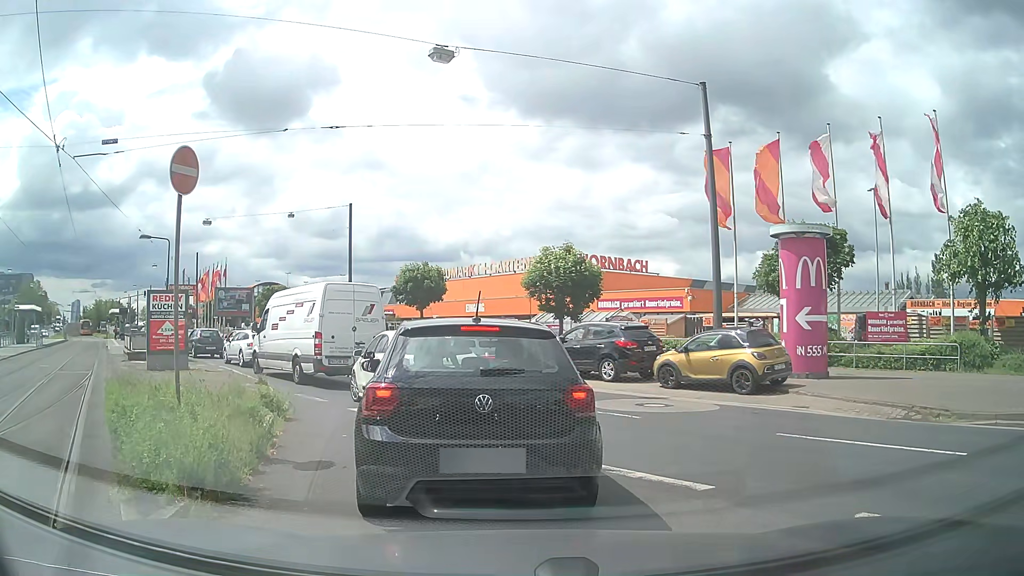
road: secondary_link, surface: asphalt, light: Day
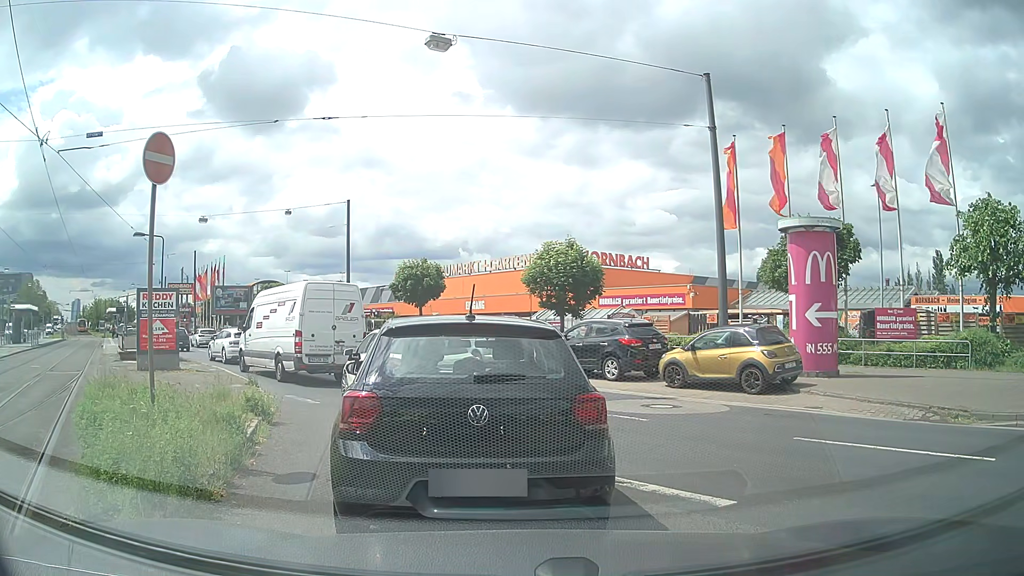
(0.0, +0.7) m; 0°
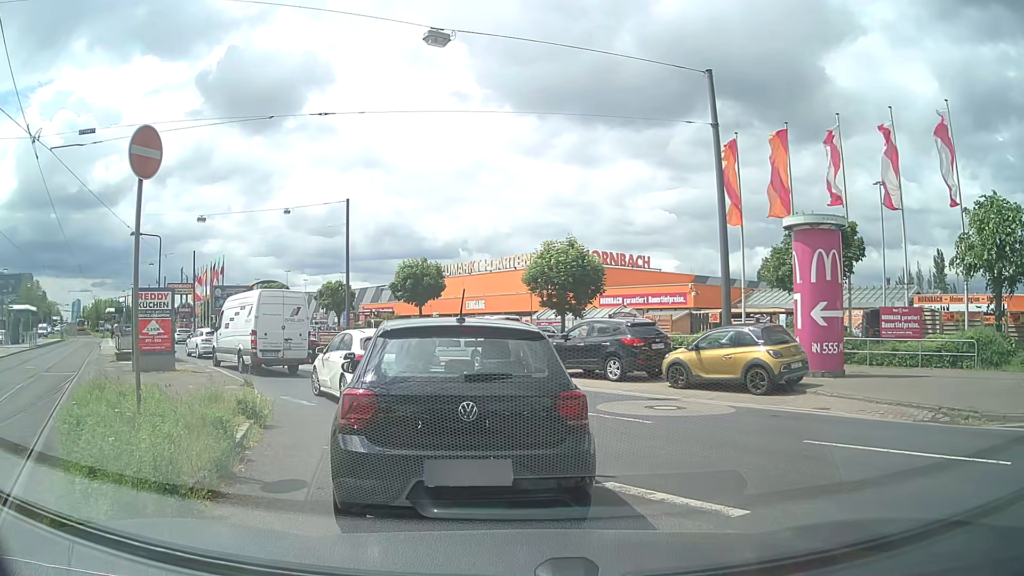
(0.0, +0.3) m; 0°
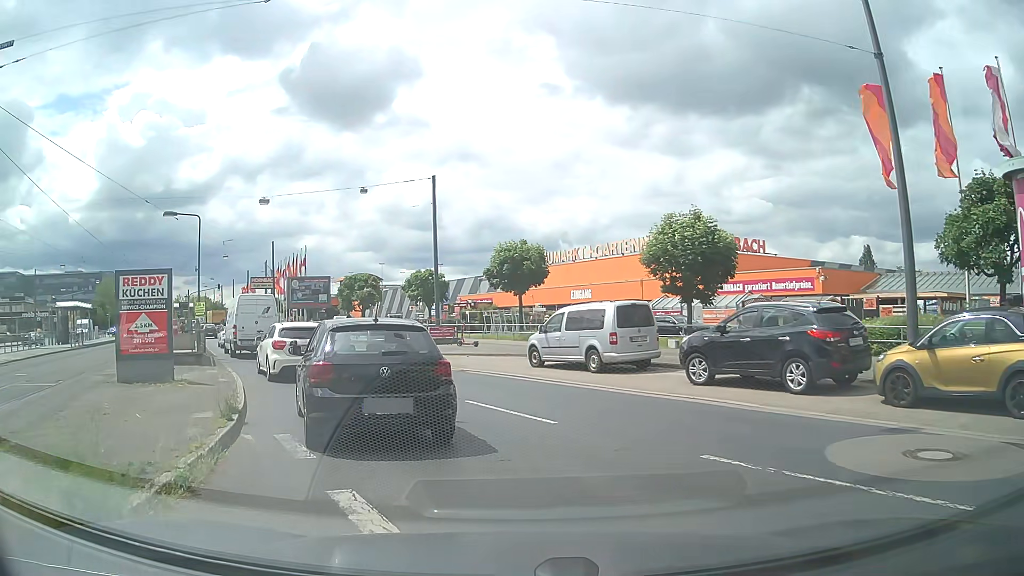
(-0.5, +6.3) m; -10°
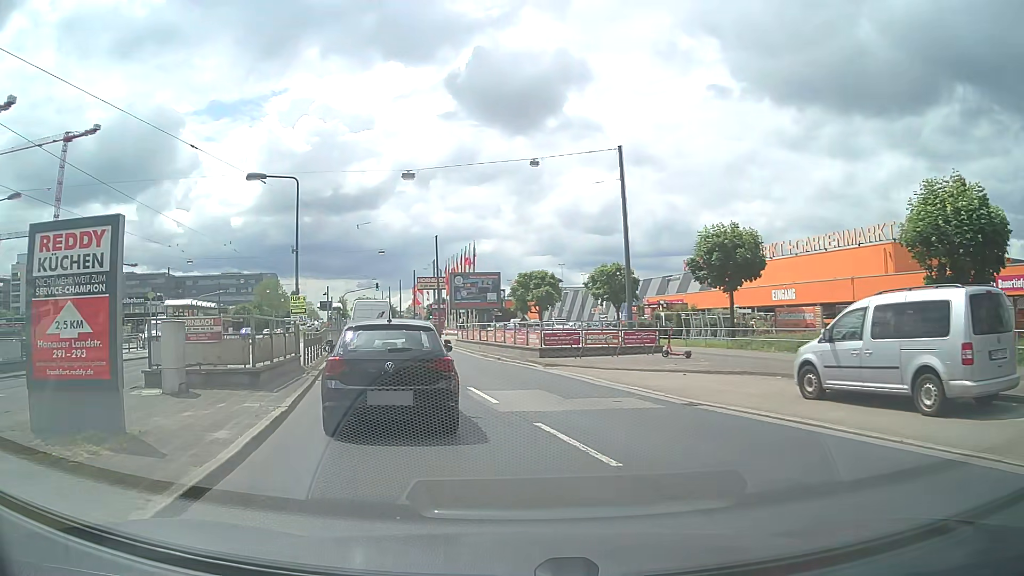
(-1.0, +8.4) m; -14°
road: primary
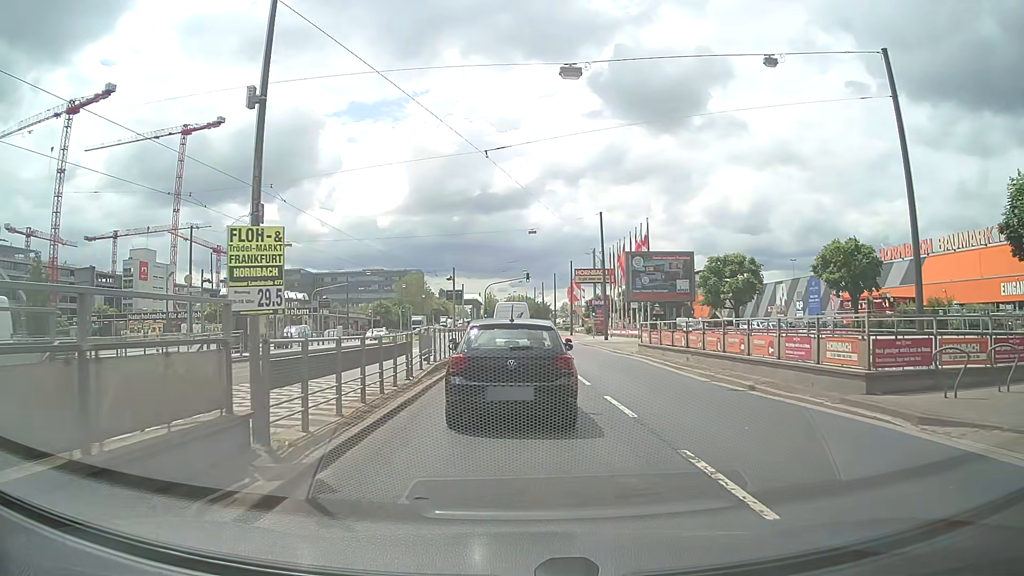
(-2.3, +14.1) m; -12°
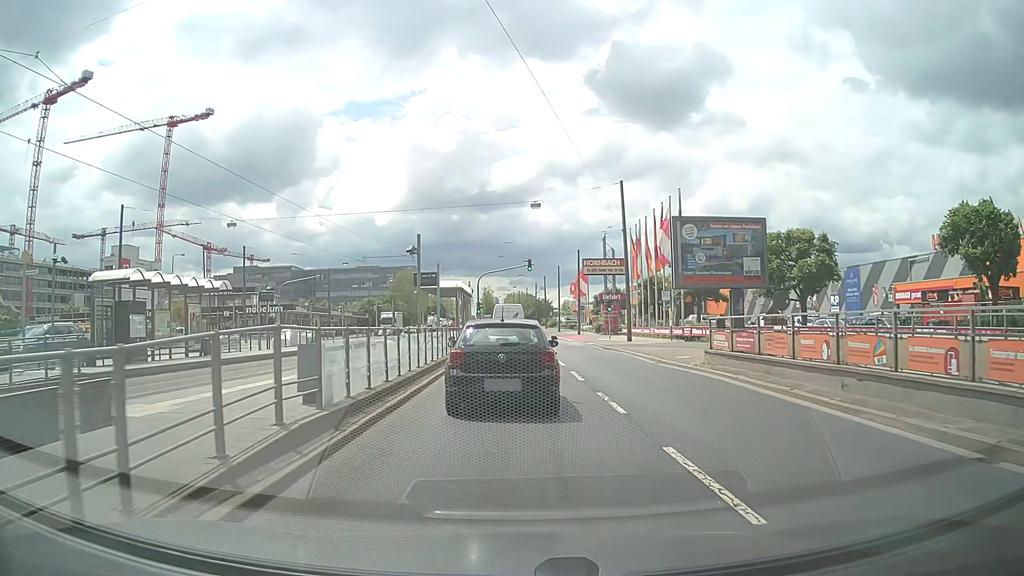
(-0.1, +11.8) m; -1°
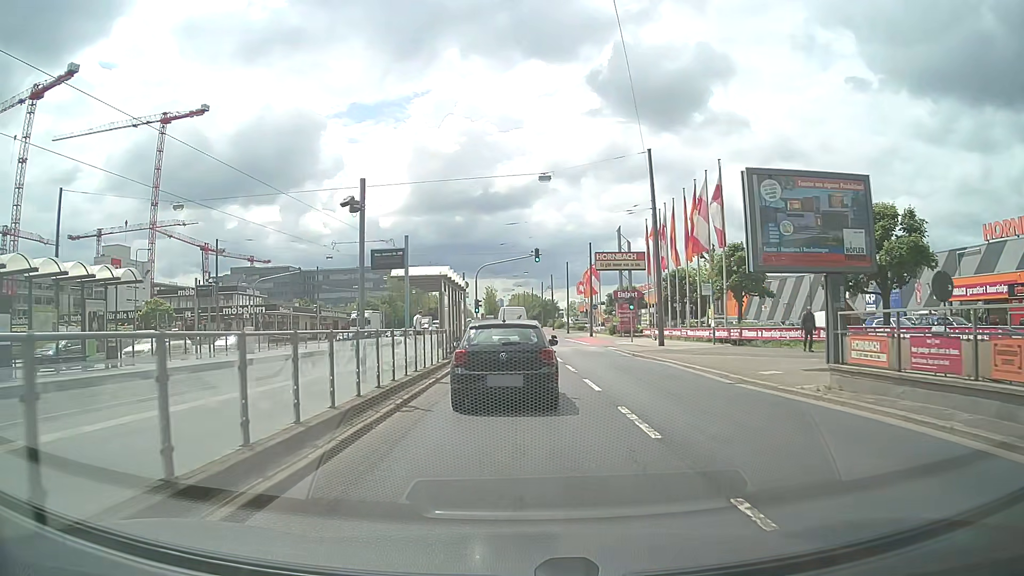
(0.0, +8.6) m; 0°
(0, +10) (0, +20) (0, +30) (0, +40) (0, +50) (0, +60) (0, +70) (0, +80) (0, +90) (0, +100) m
